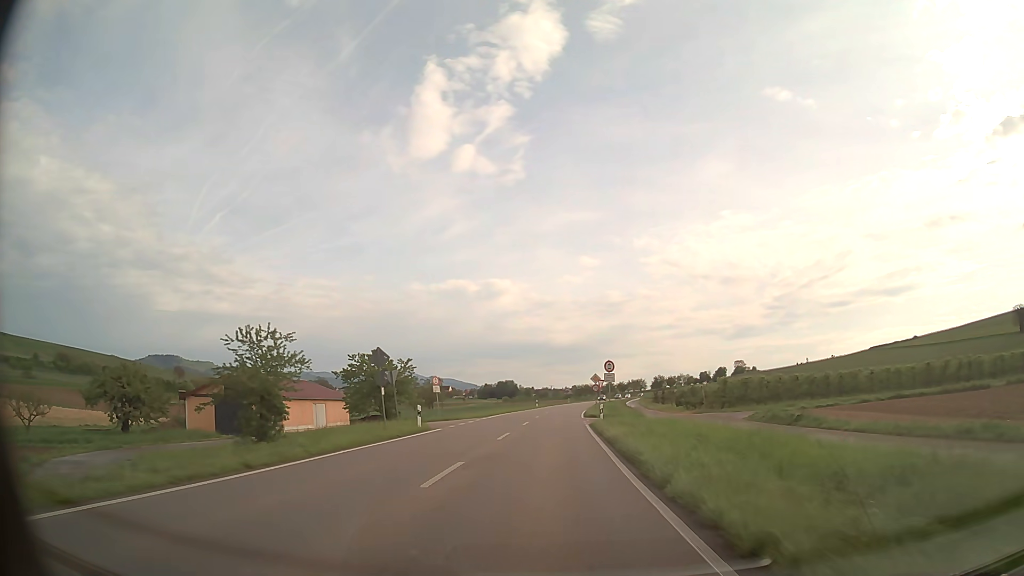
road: primary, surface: asphalt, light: Day
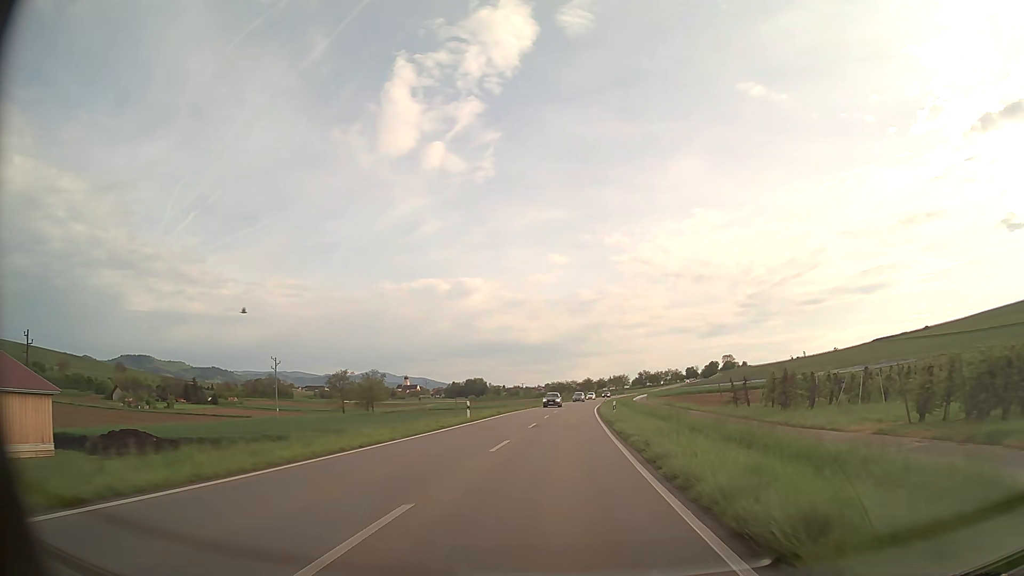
(+0.8, +53.6) m; +2°
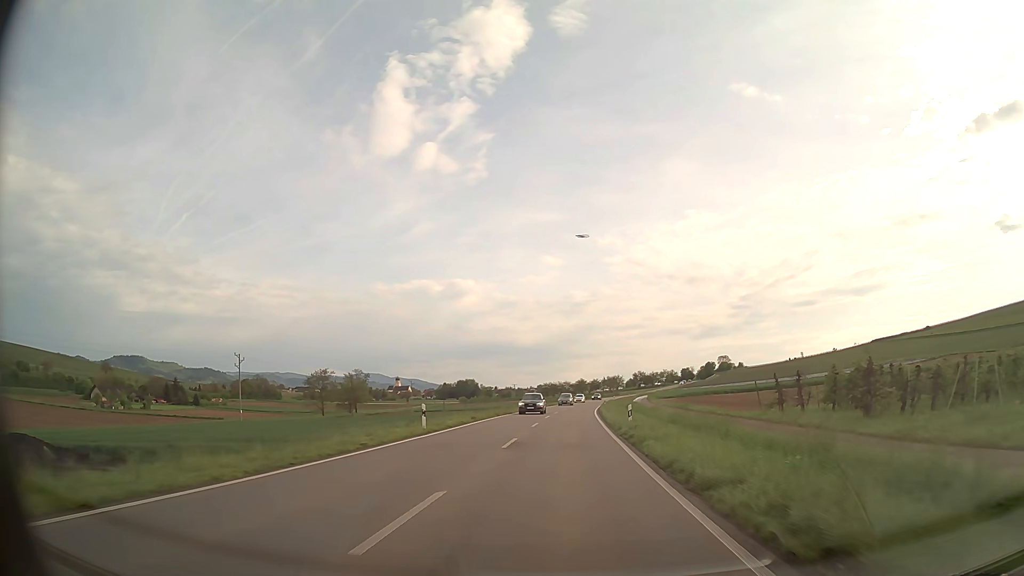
(+0.1, +10.7) m; +1°
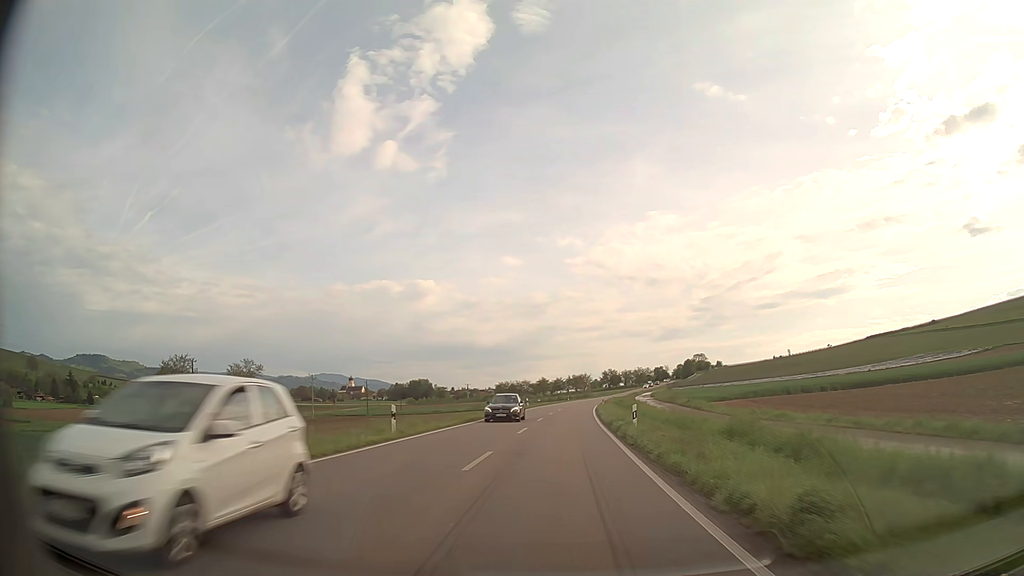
(+1.7, +53.7) m; +3°
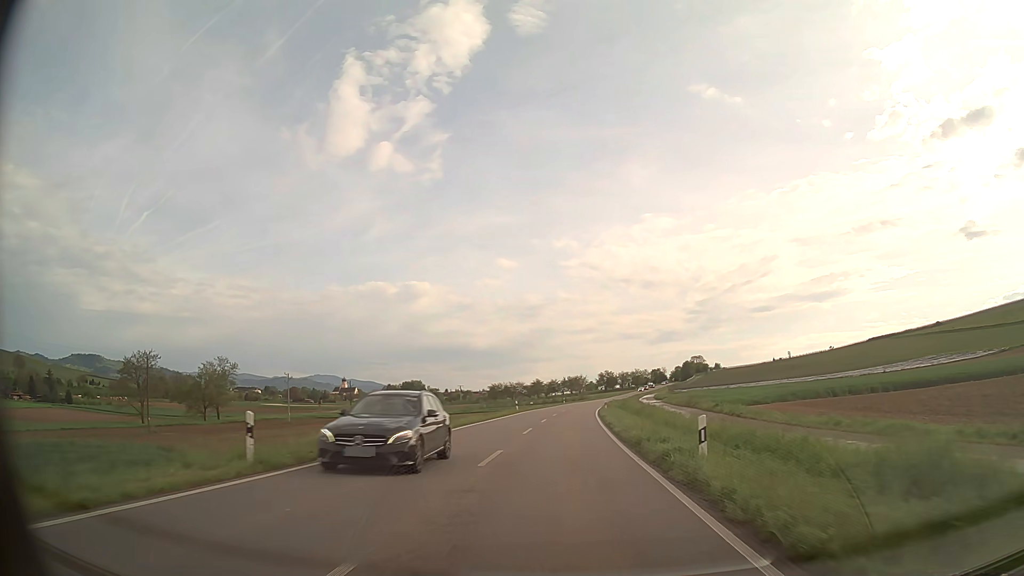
(0.0, +10.7) m; 0°
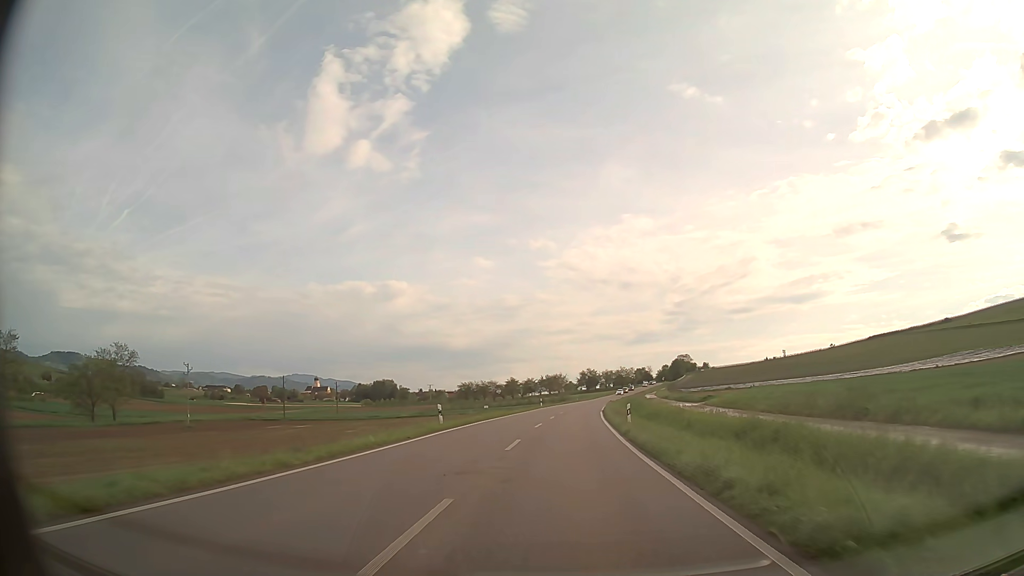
(+0.5, +32.2) m; +2°
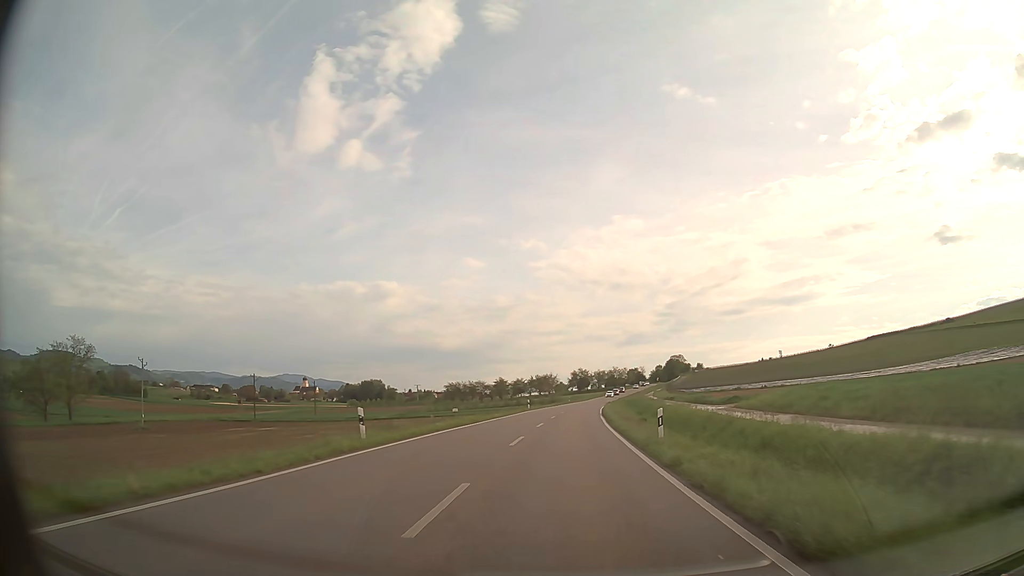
(+0.1, +10.7) m; +1°
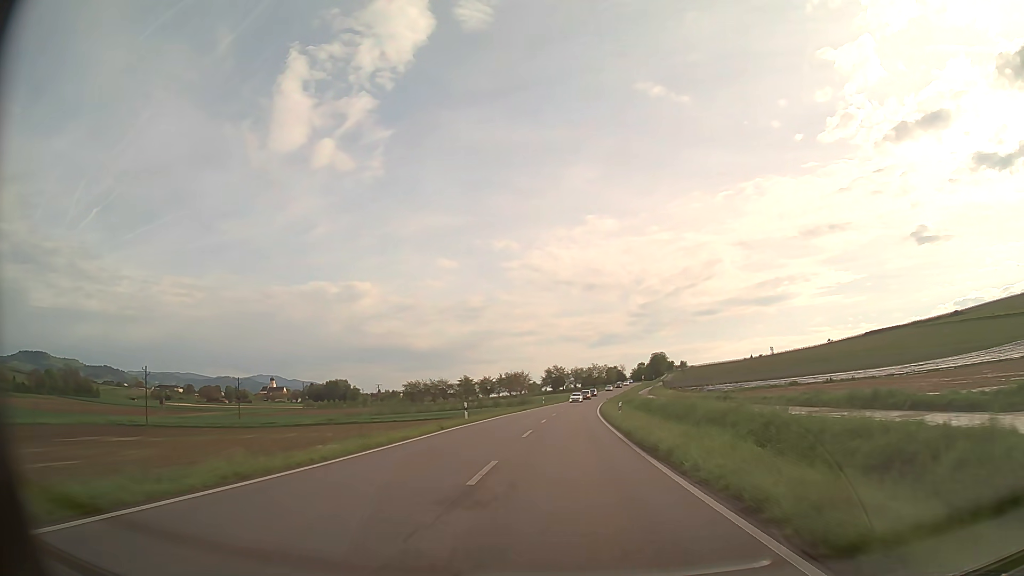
(+0.6, +32.2) m; +2°
(0, +10) (0, +20) (+1, +30) (+1, +40) (+2, +50) (+2, +60) (+3, +70) (+4, +80) (+5, +90) (+6, +100) m
